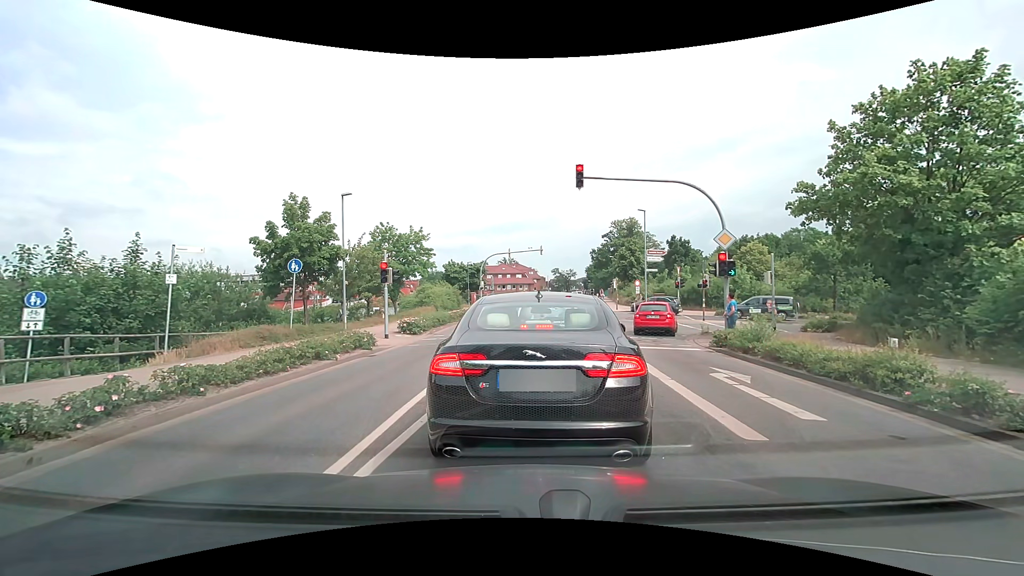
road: secondary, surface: asphalt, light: Day
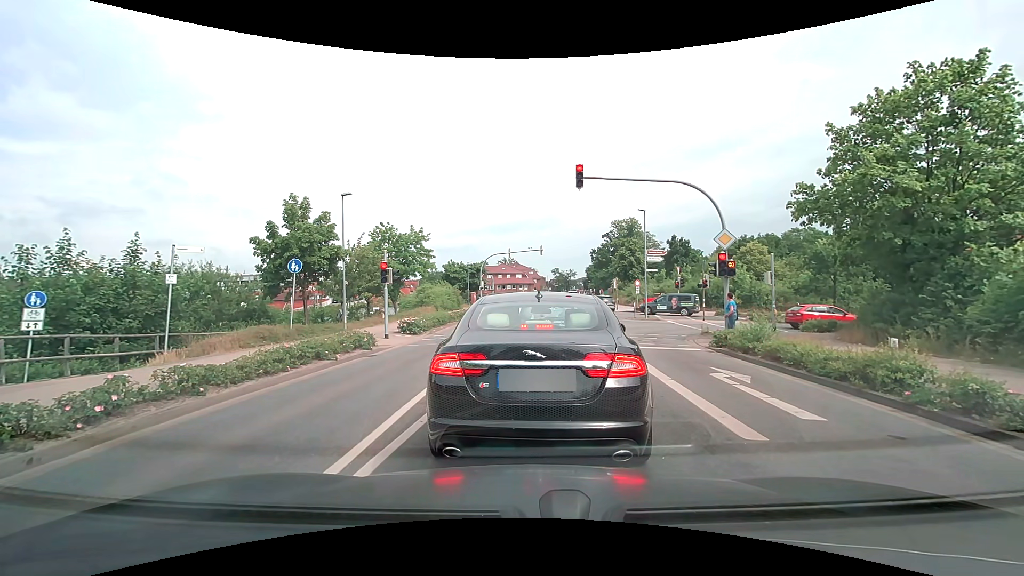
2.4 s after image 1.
(0.0, 0.0) m; 0°
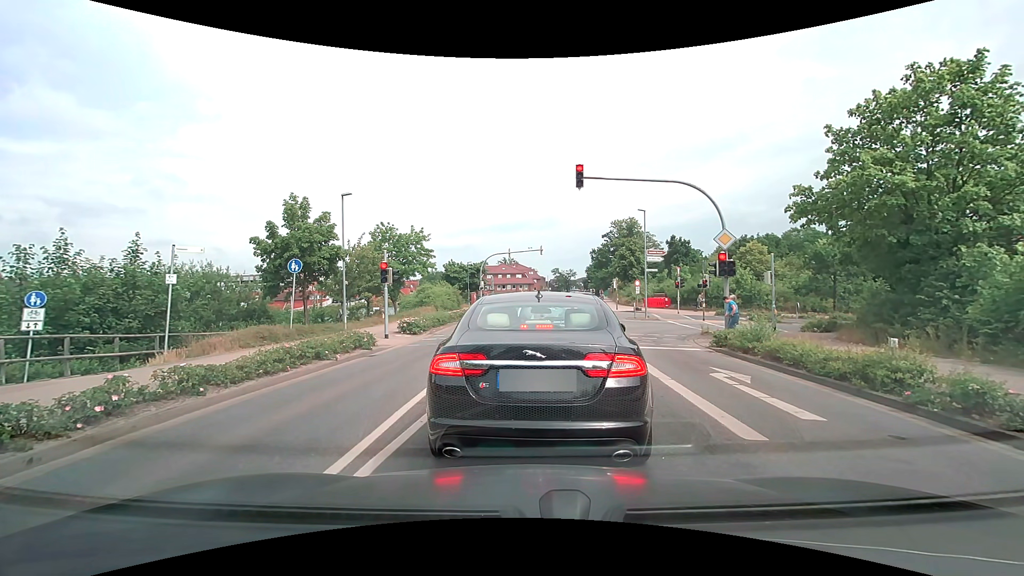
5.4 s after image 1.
(0.0, 0.0) m; 0°
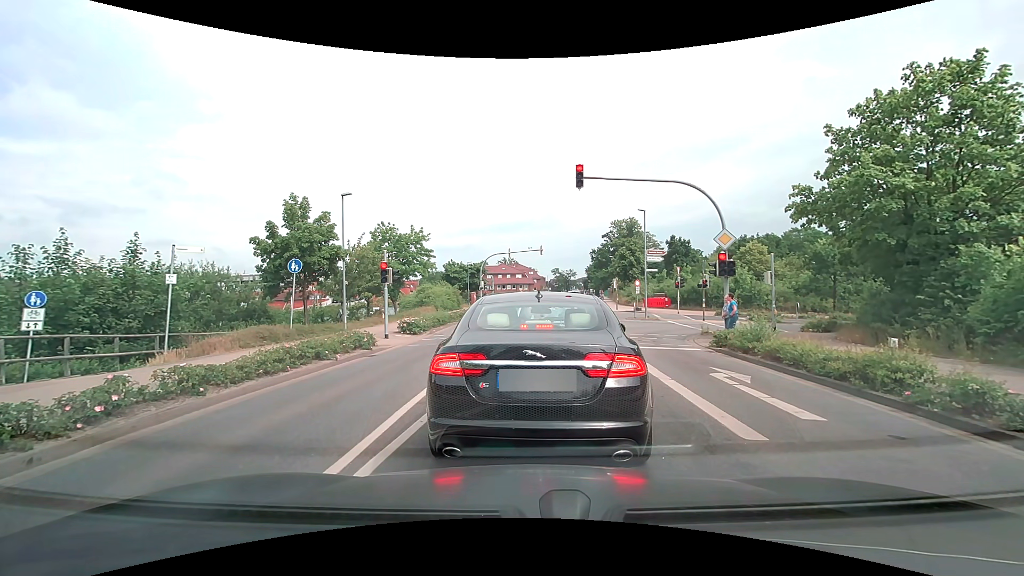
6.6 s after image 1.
(0.0, 0.0) m; 0°
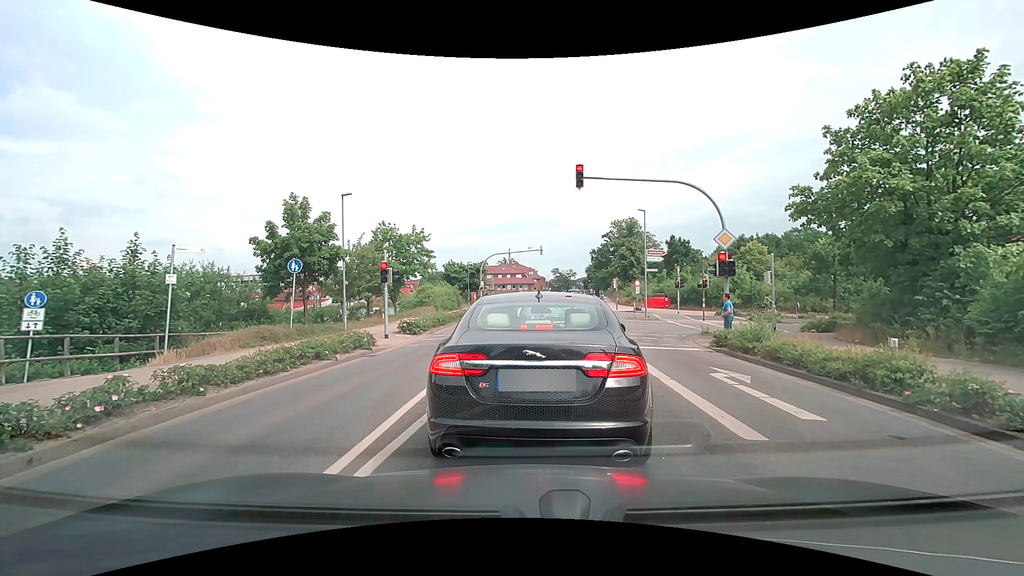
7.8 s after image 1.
(0.0, 0.0) m; 0°
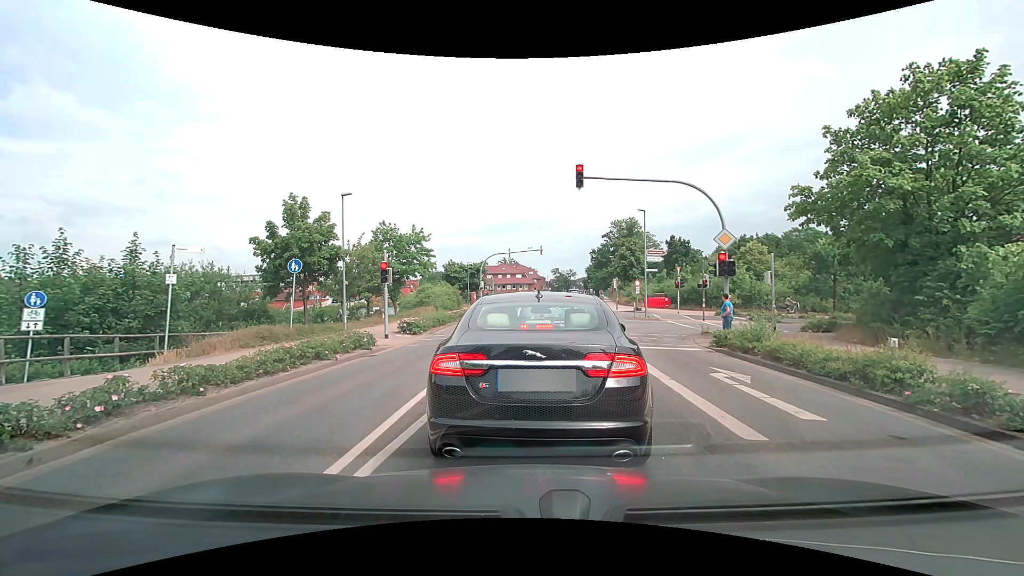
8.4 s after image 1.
(0.0, 0.0) m; 0°
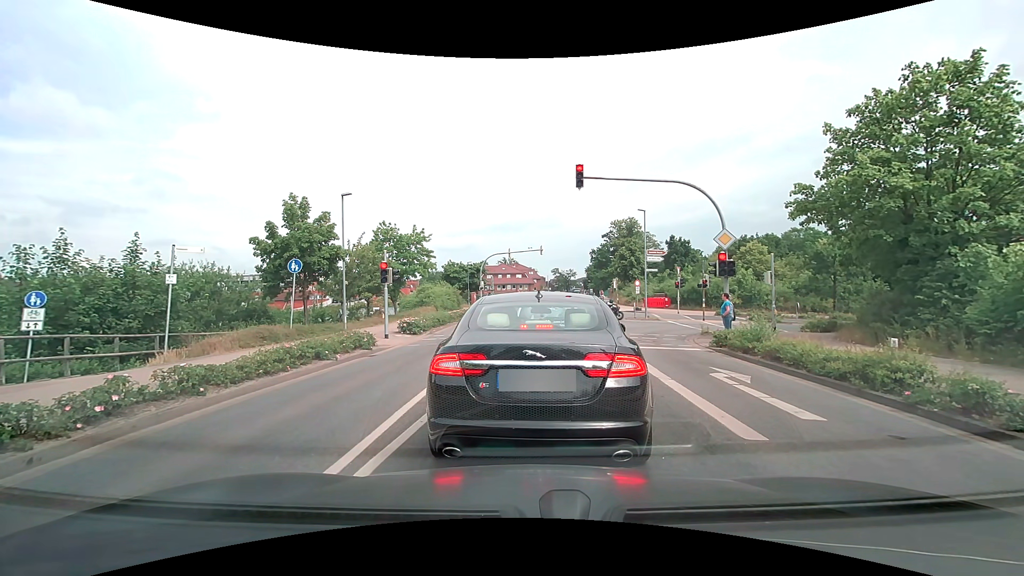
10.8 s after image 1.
(0.0, 0.0) m; 0°
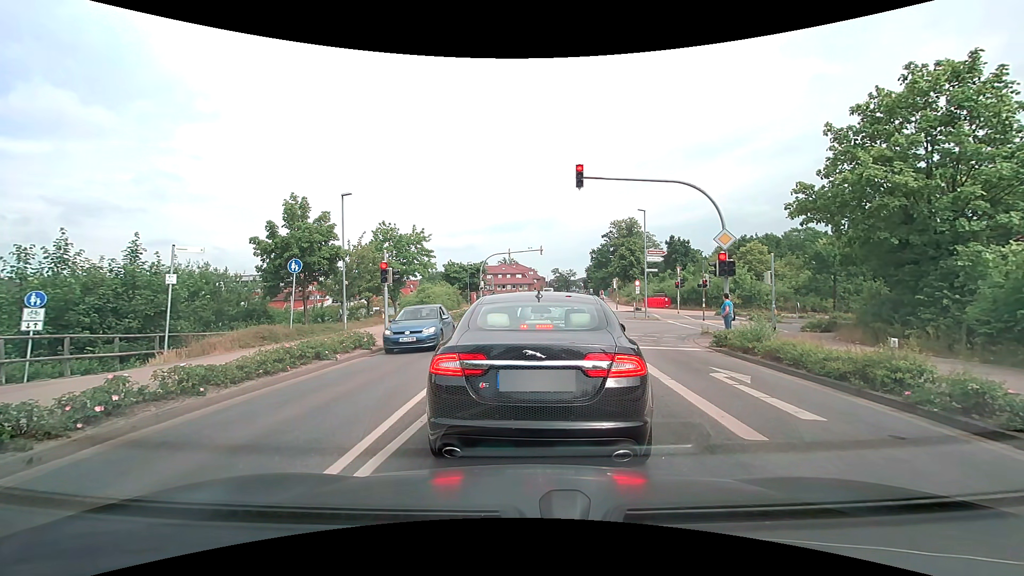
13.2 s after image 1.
(0.0, 0.0) m; 0°
